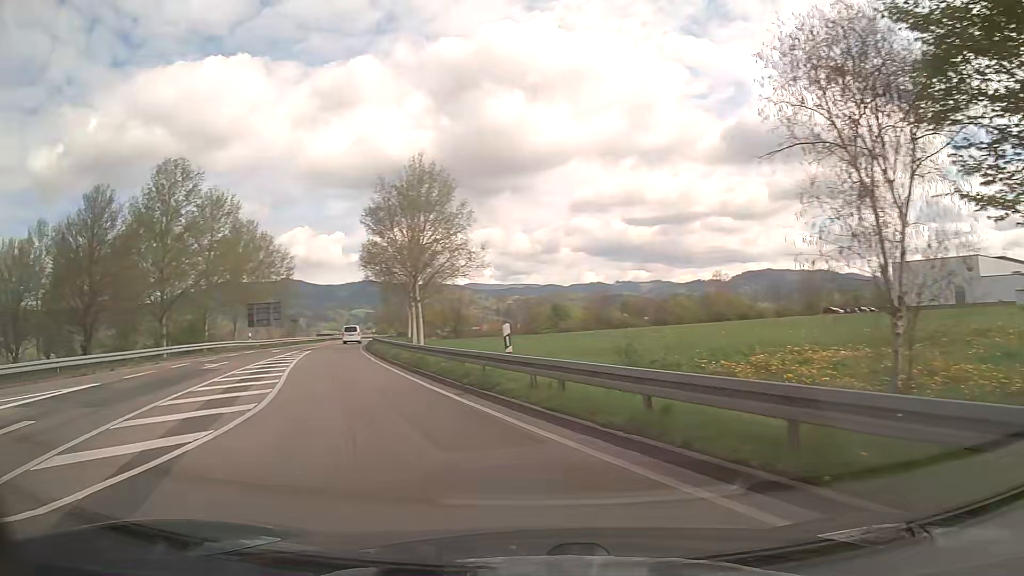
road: secondary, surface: asphalt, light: Day
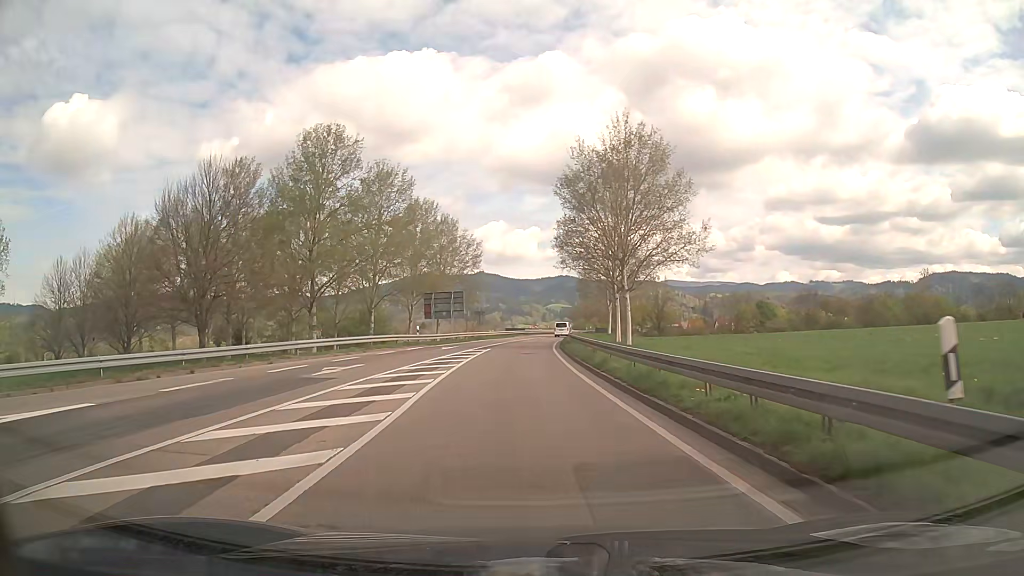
(-1.5, +8.9) m; -16°
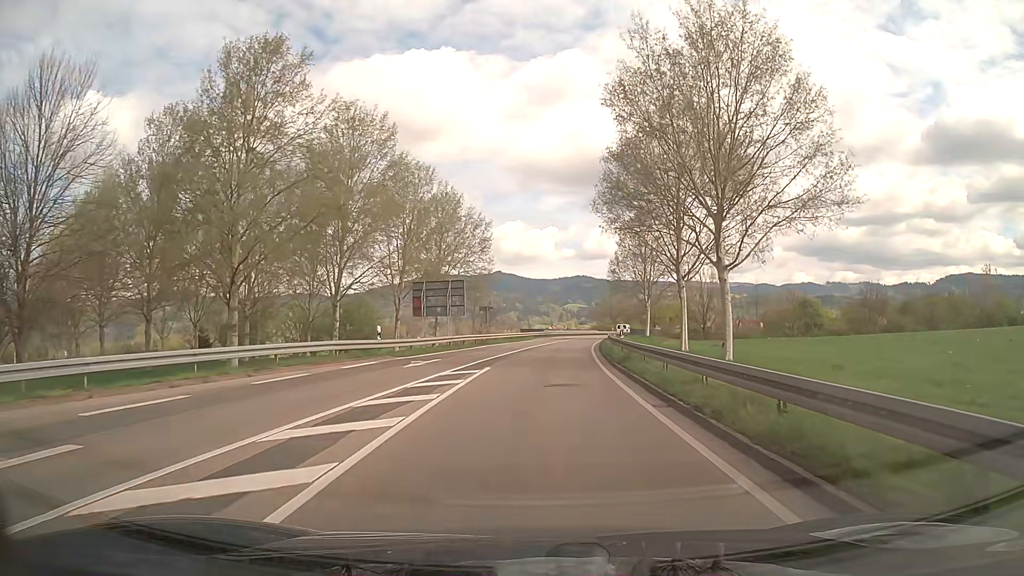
(-0.4, +16.7) m; -1°
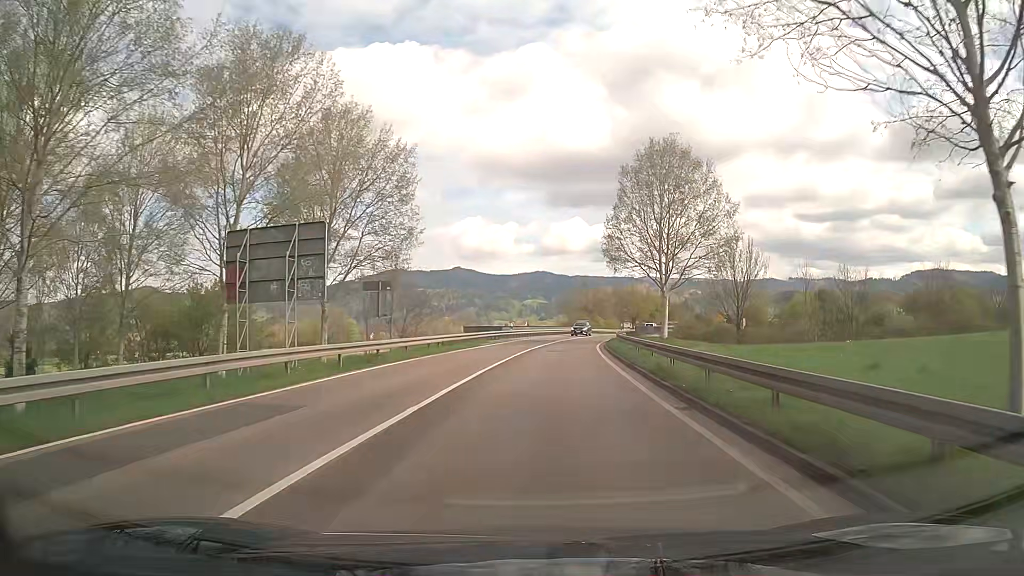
(+0.6, +27.7) m; +4°
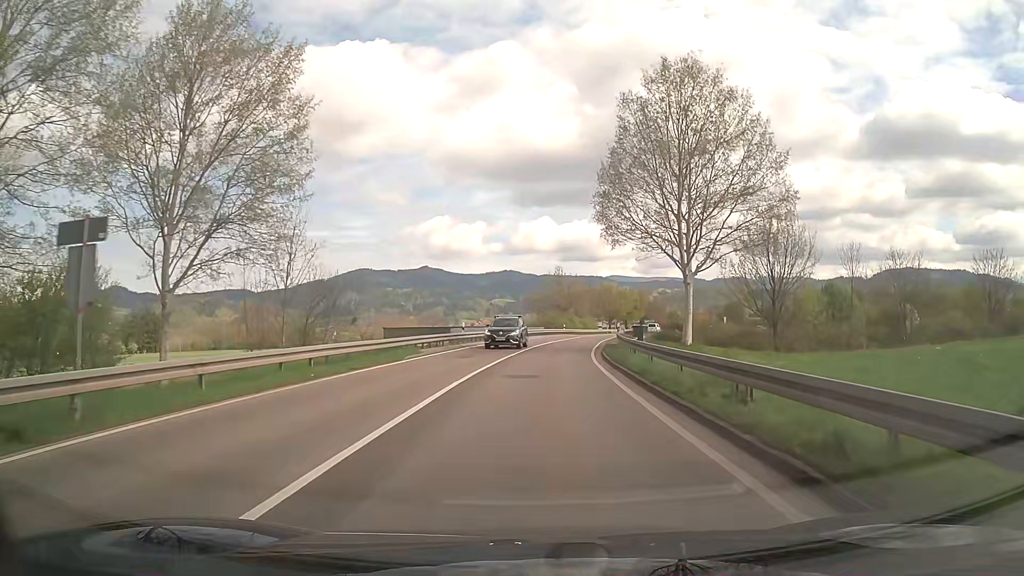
(+0.4, +15.9) m; +2°
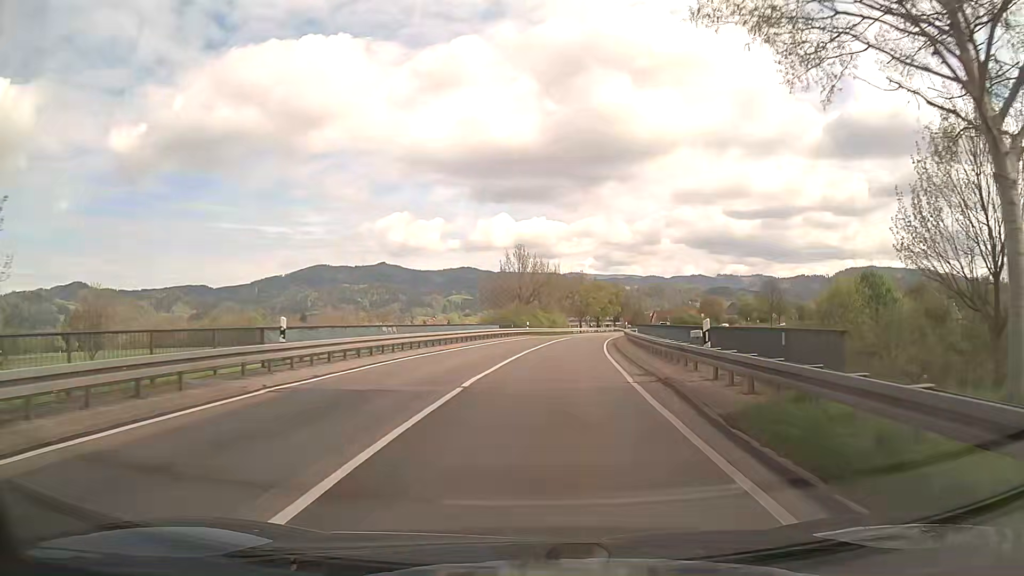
(+0.5, +24.9) m; +4°
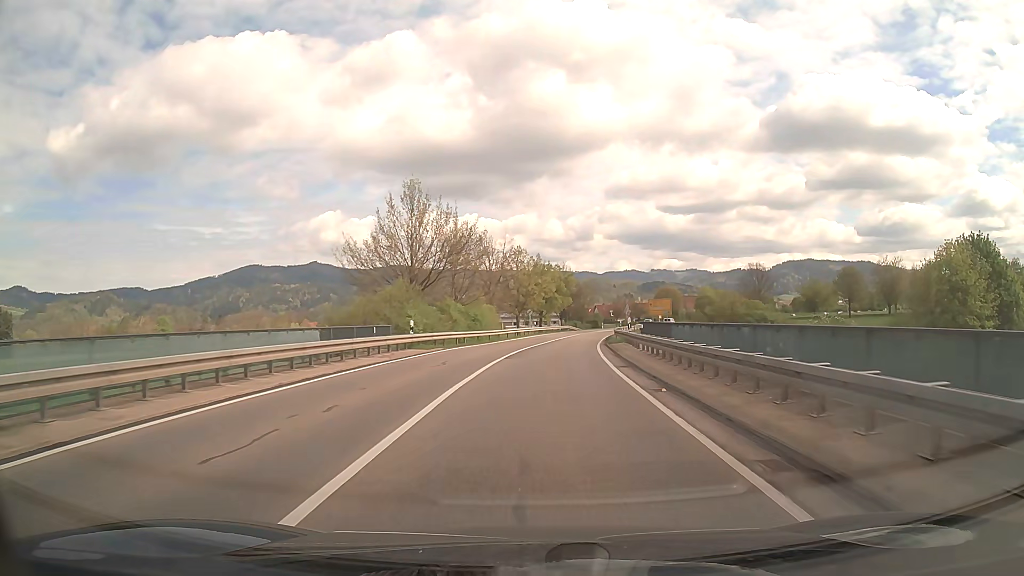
(+1.7, +33.8) m; +6°
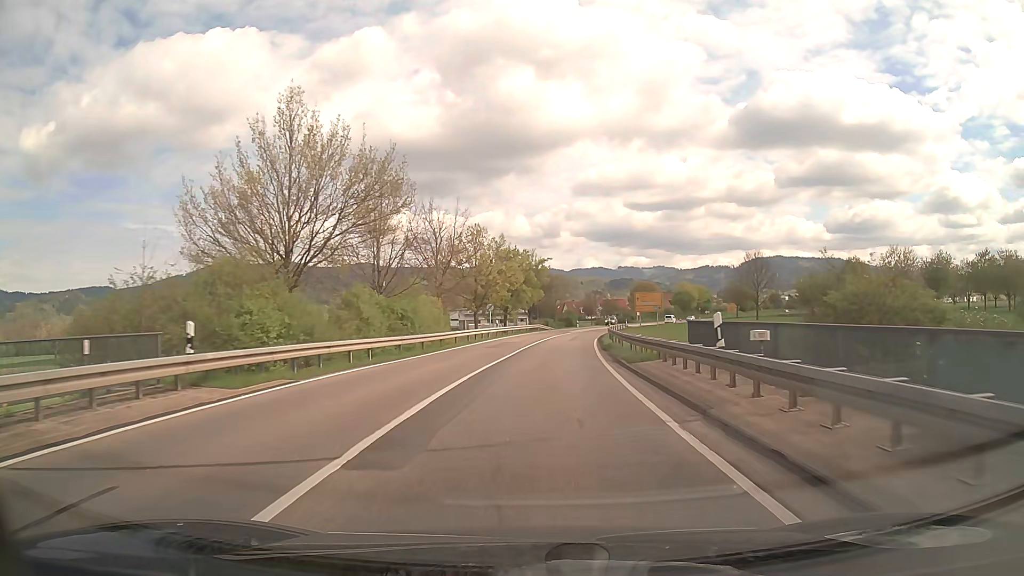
(+0.4, +17.1) m; +3°
(0, +10) (+1, +20) (+1, +30) (+2, +40) (+3, +50) (+4, +60) (+6, +70) (+7, +80) (+10, +89) (+12, +99) m
